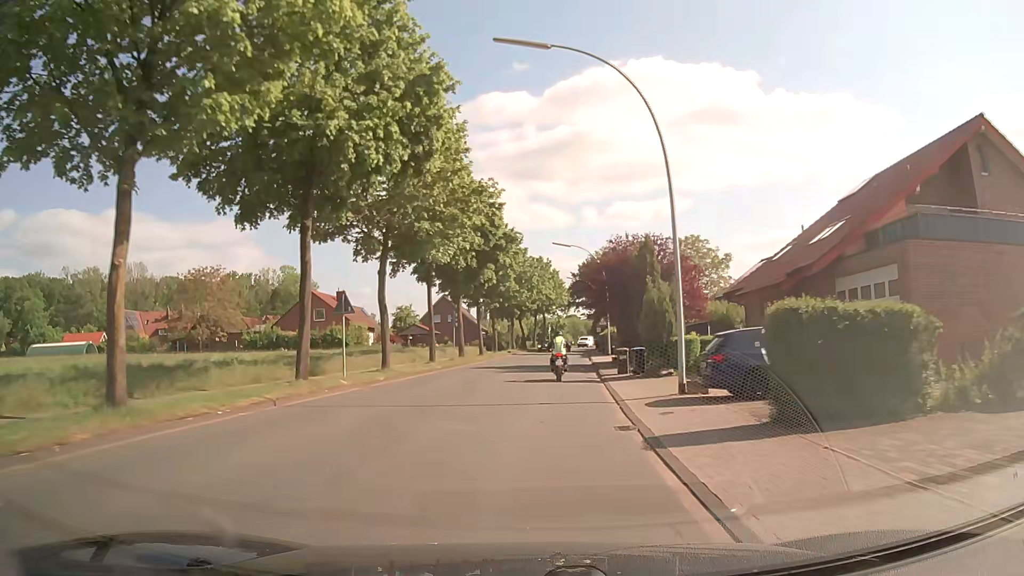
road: secondary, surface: asphalt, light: Day
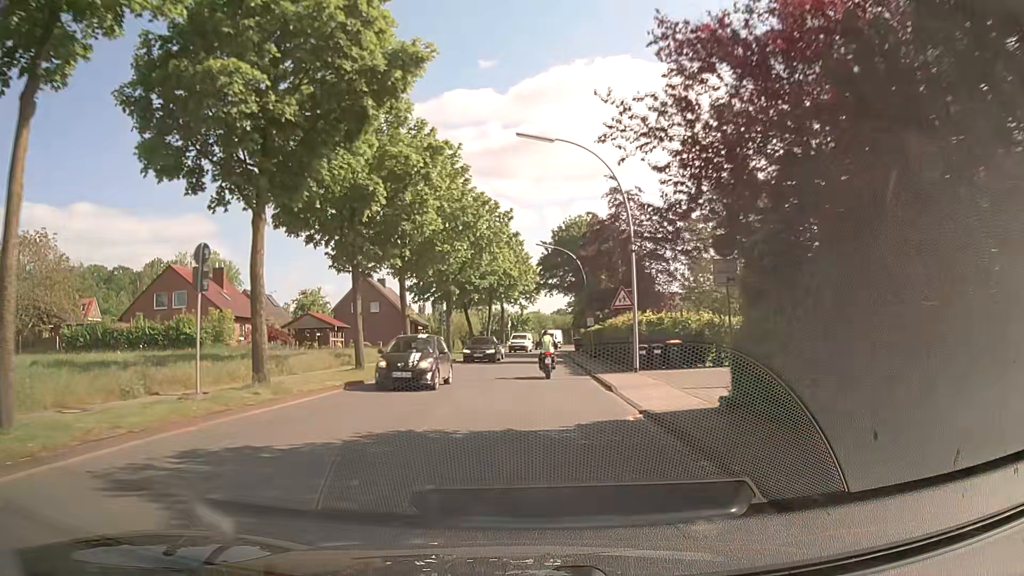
(+0.8, +27.8) m; +3°
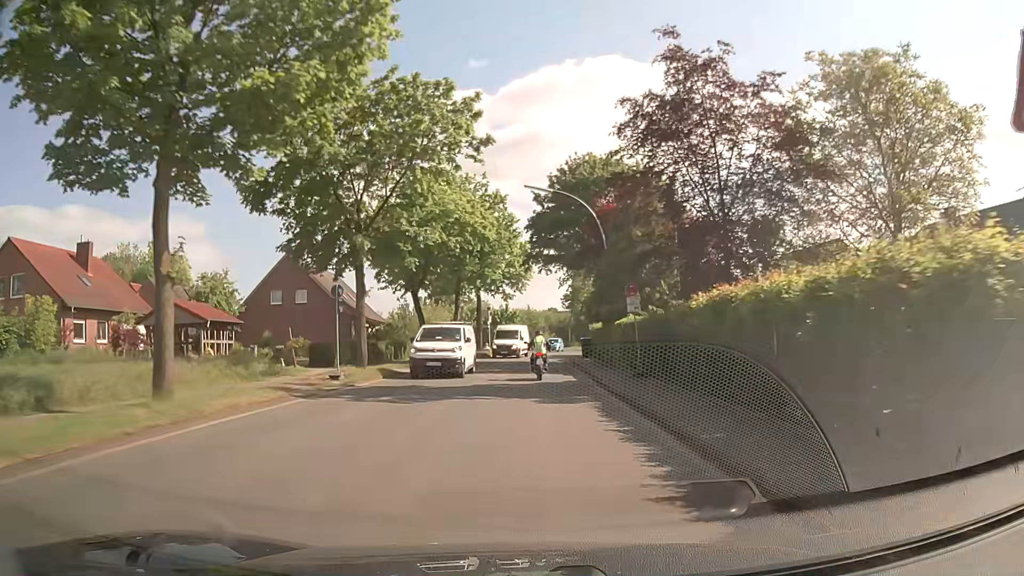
(+0.3, +21.2) m; +1°
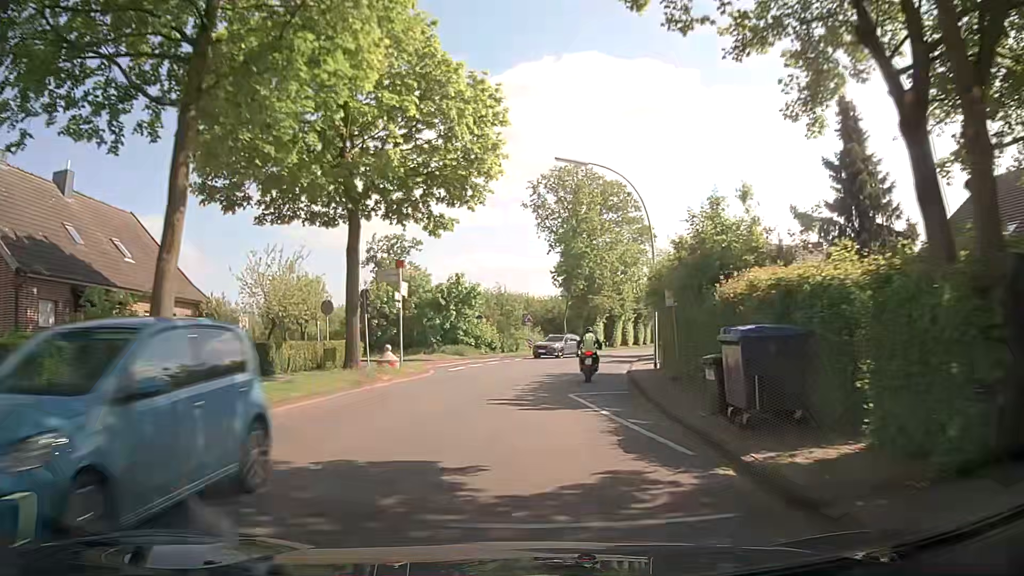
(+0.1, +35.7) m; +2°
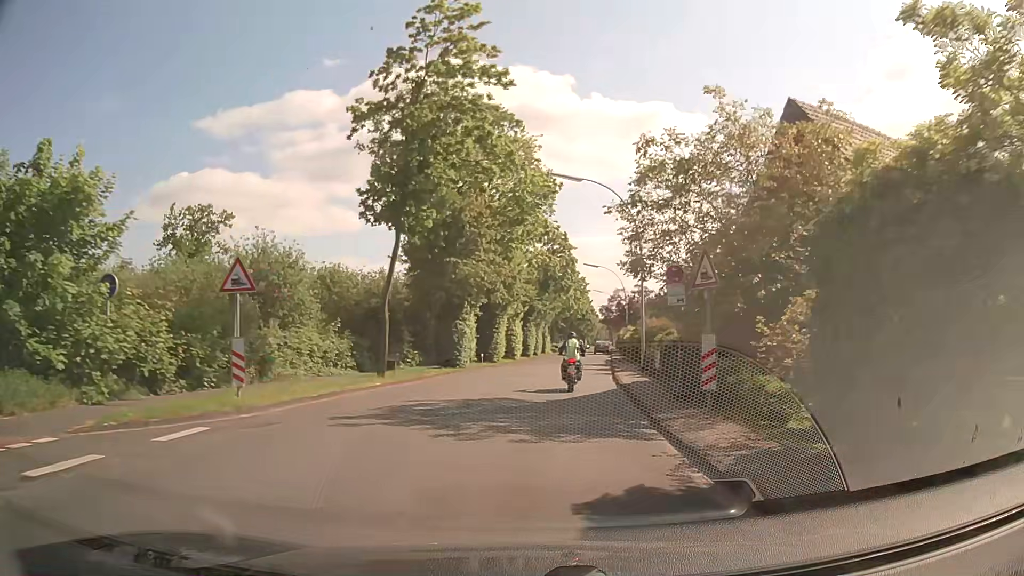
(+3.1, +33.7) m; +12°
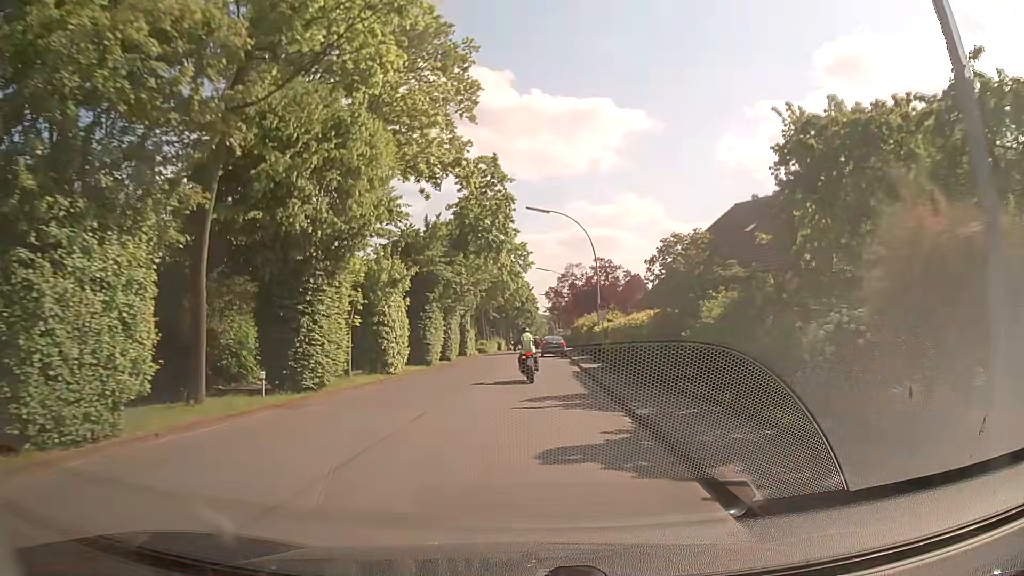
(+1.7, +26.4) m; +5°
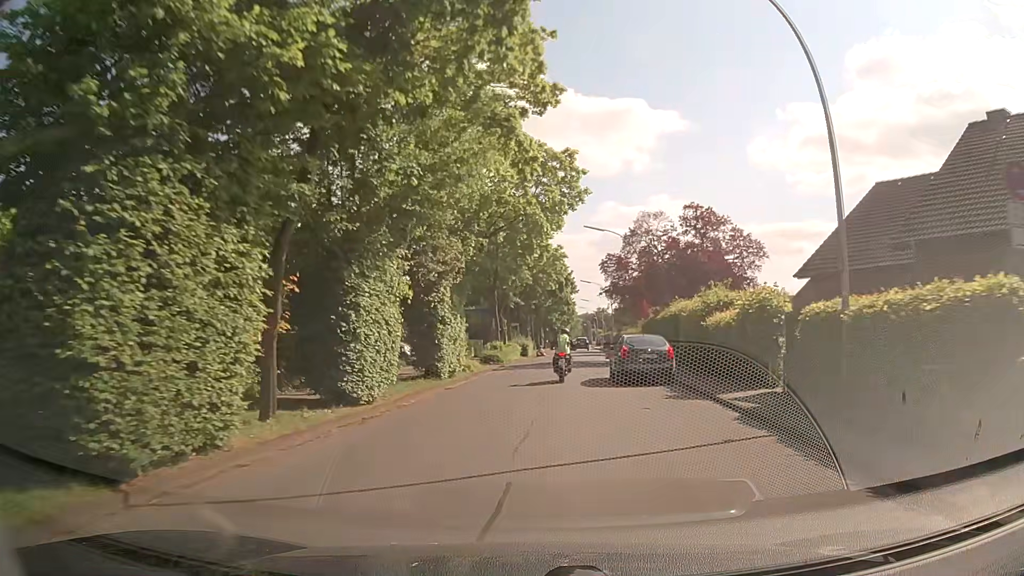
(-0.5, +28.1) m; -2°
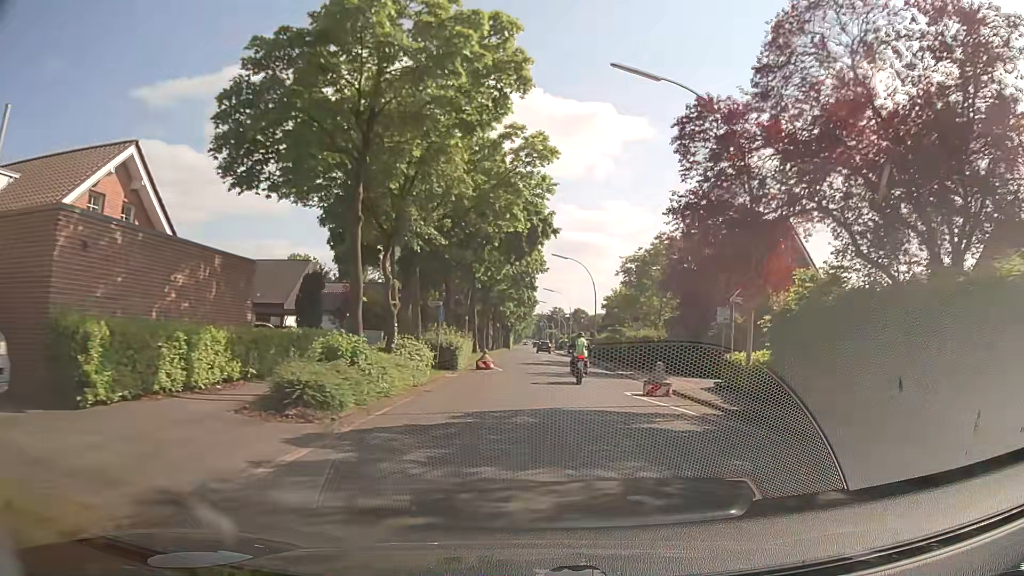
(+0.6, +28.4) m; +4°
(0, +10) (+1, +20) (+1, +30) (+2, +40) (+2, +50) (+3, +60) (+3, +70) (+3, +80) (+4, +90) (+4, +100) m
